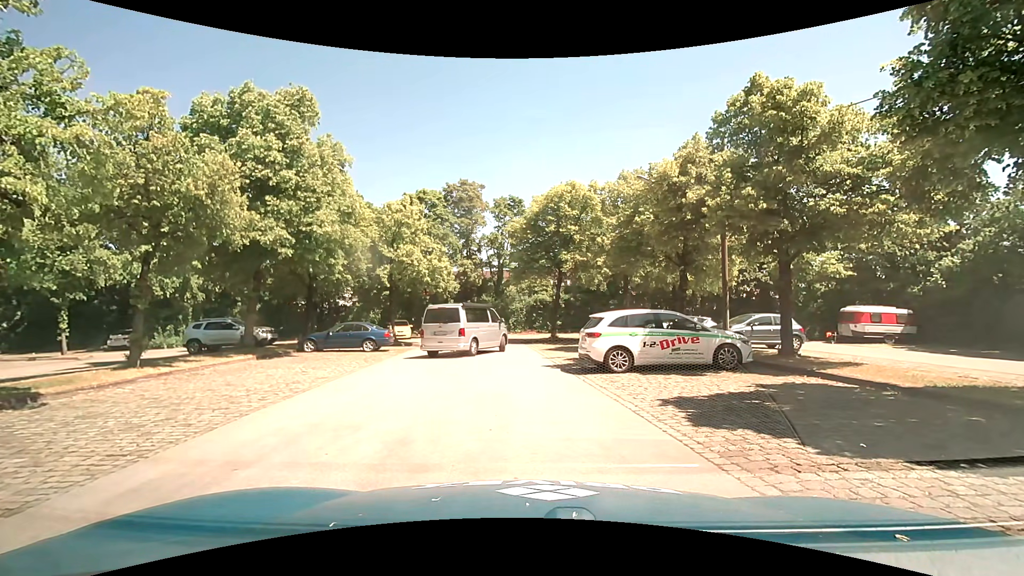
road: residential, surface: asphalt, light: Day
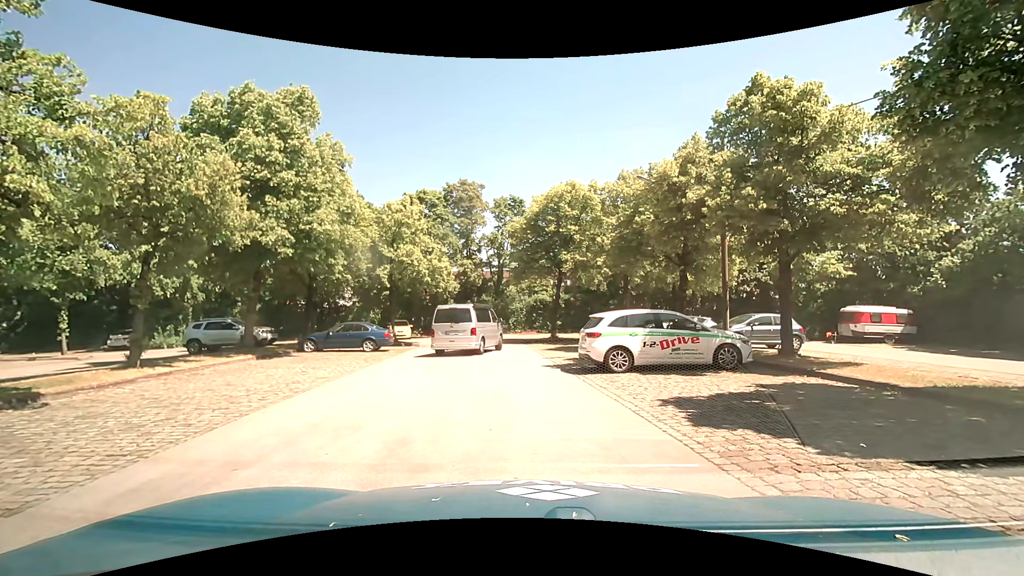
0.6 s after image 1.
(0.0, 0.0) m; 0°
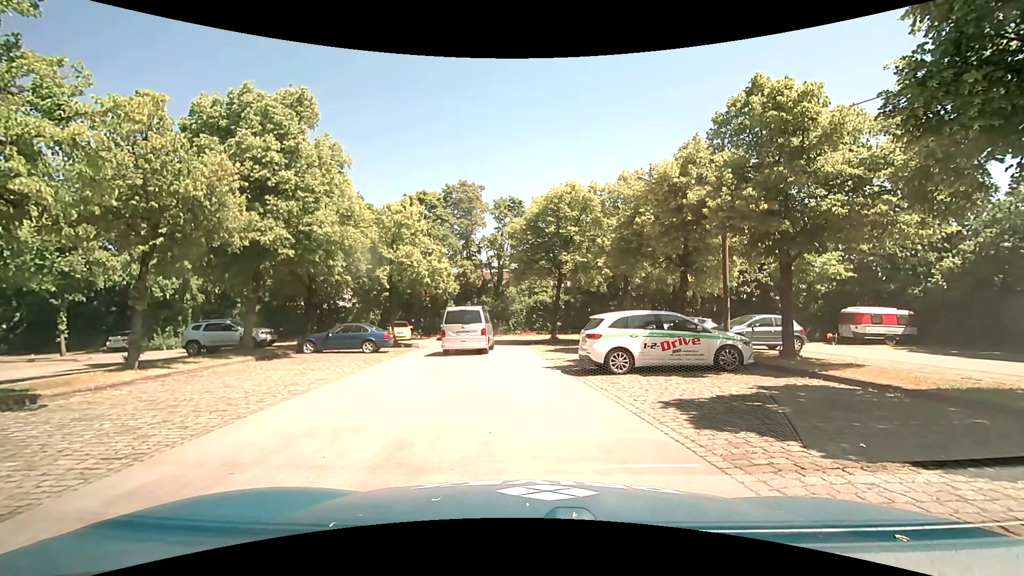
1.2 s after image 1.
(0.0, 0.0) m; 0°
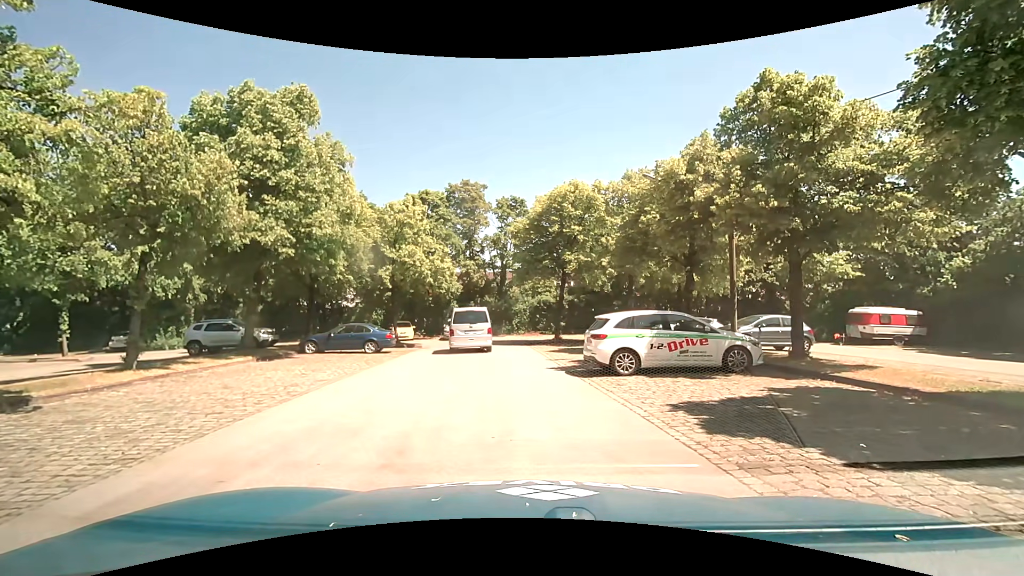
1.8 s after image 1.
(0.0, +0.2) m; 0°
